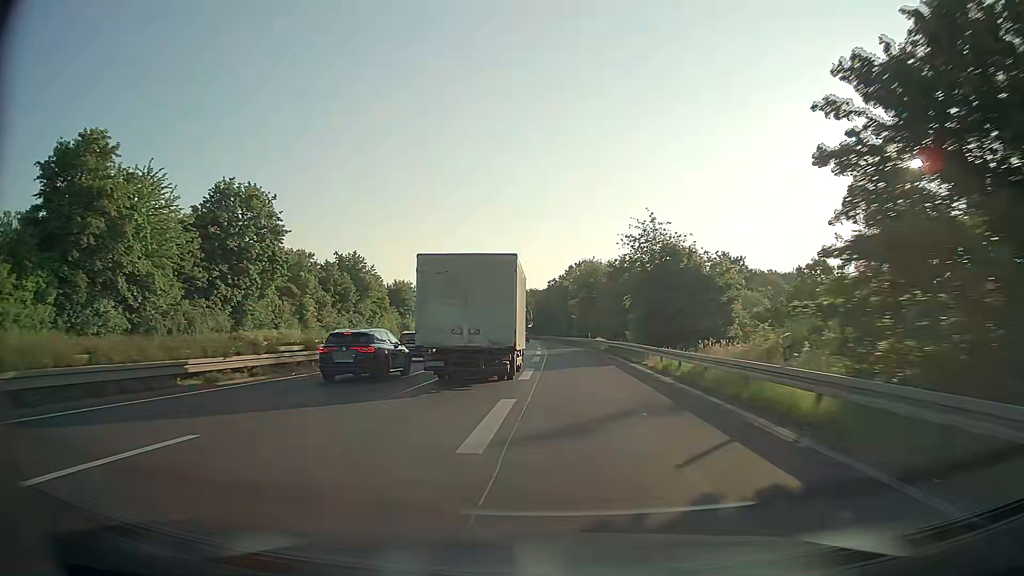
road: trunk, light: Day
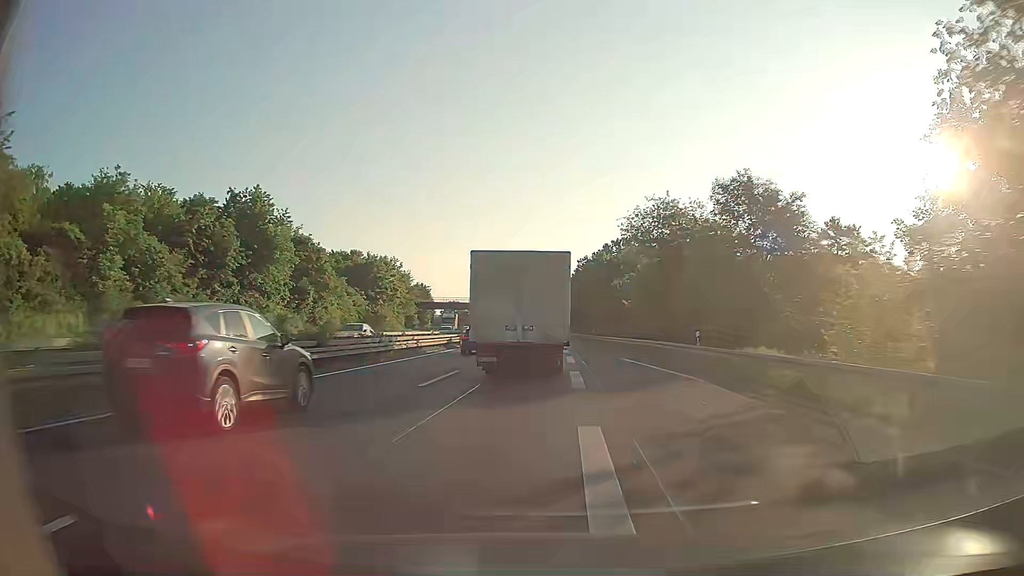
(-0.6, +40.3) m; -2°
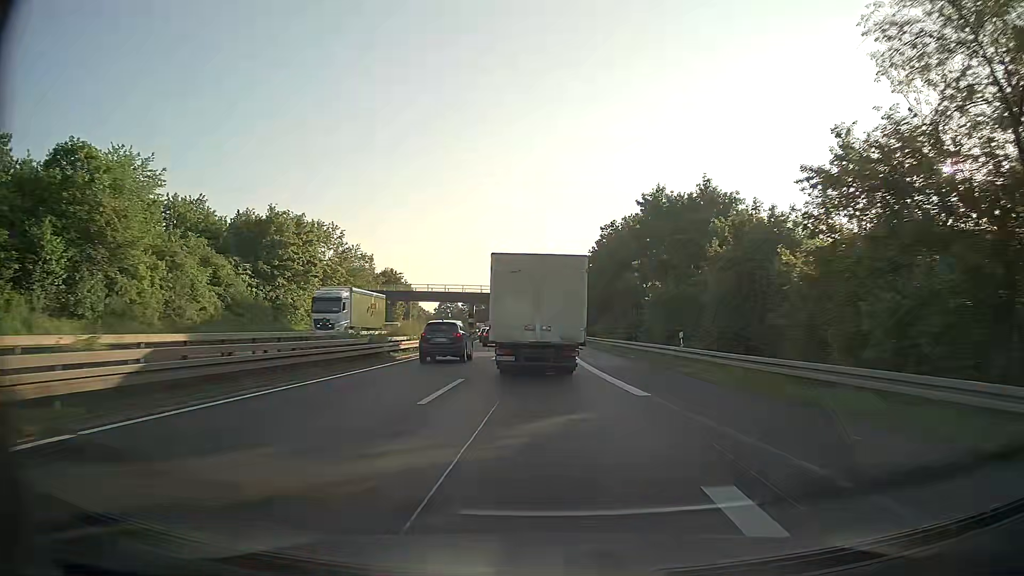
(-0.2, +39.9) m; 0°
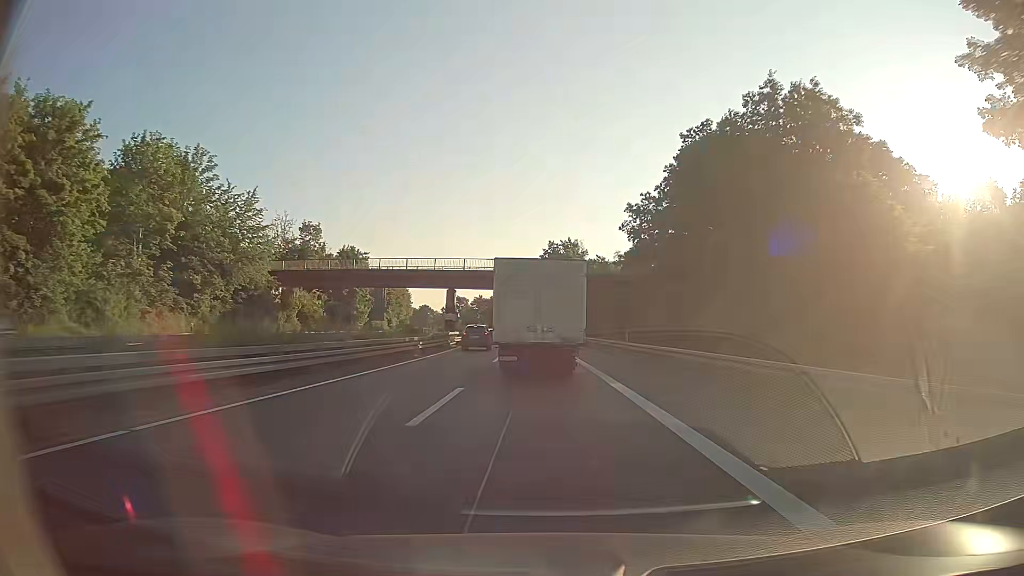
(-0.6, +39.7) m; -2°
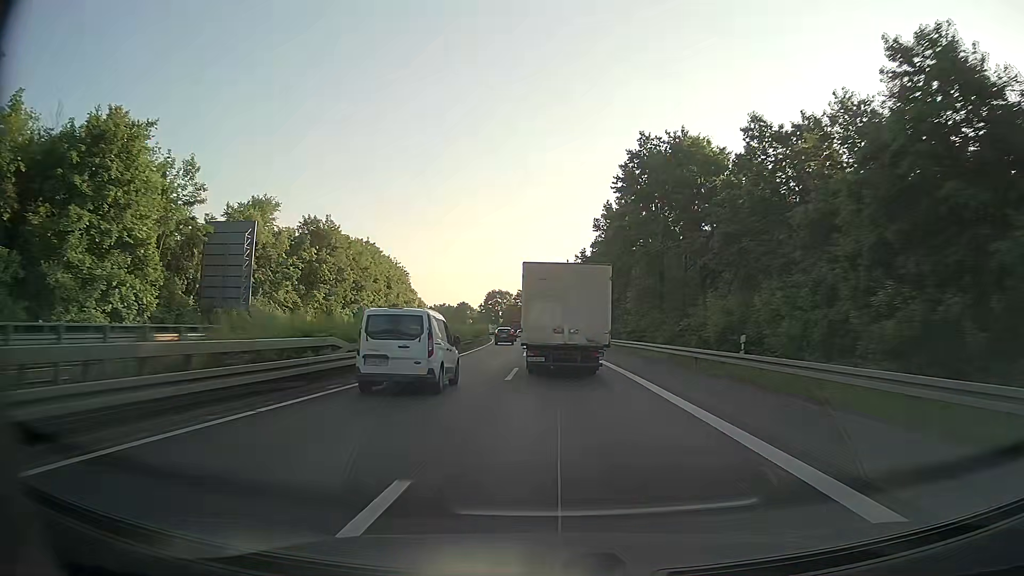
(-2.2, +67.0) m; -4°
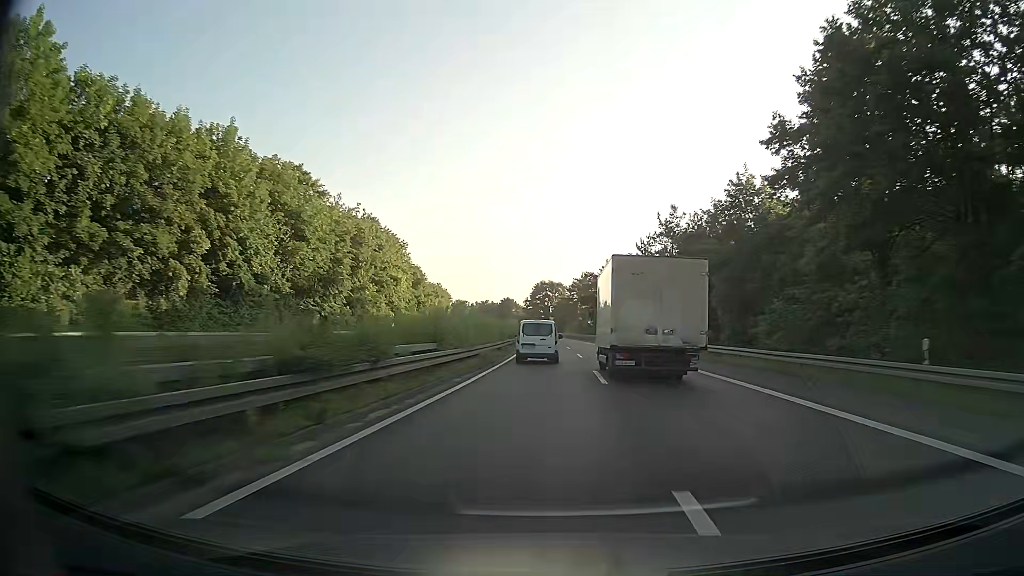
(-3.0, +56.1) m; -5°
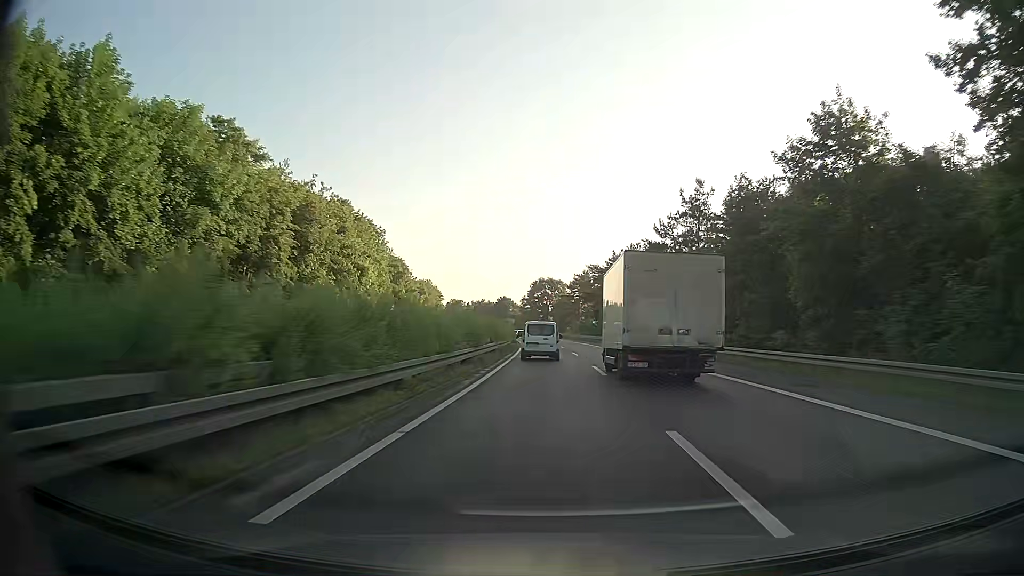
(0.0, +14.5) m; 0°
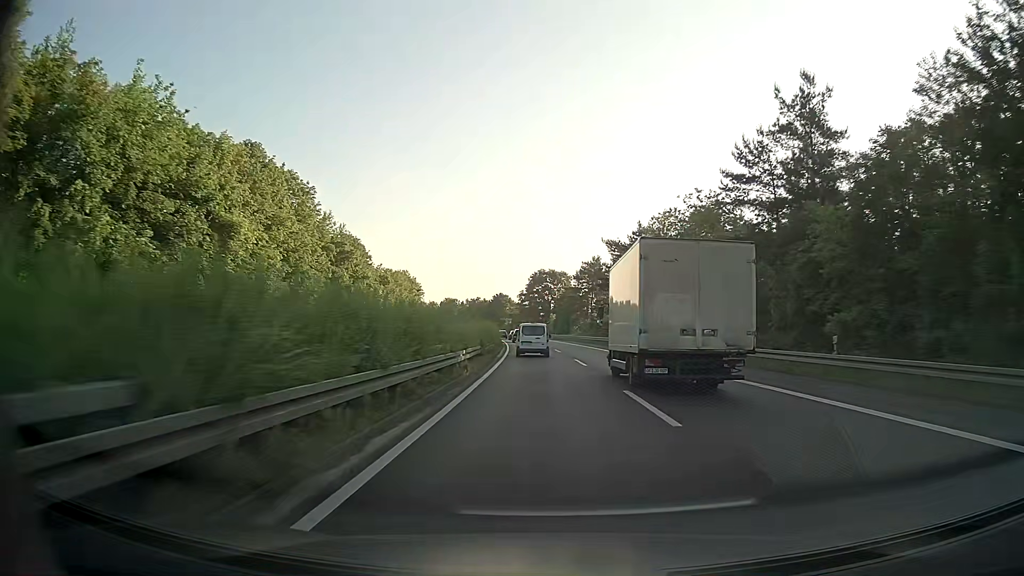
(+0.1, +29.5) m; 0°
(0, +10) (0, +20) (0, +30) (-1, +40) (-1, +50) (-2, +60) (-2, +70) (-3, +80) (-4, +90) (-5, +100) m
